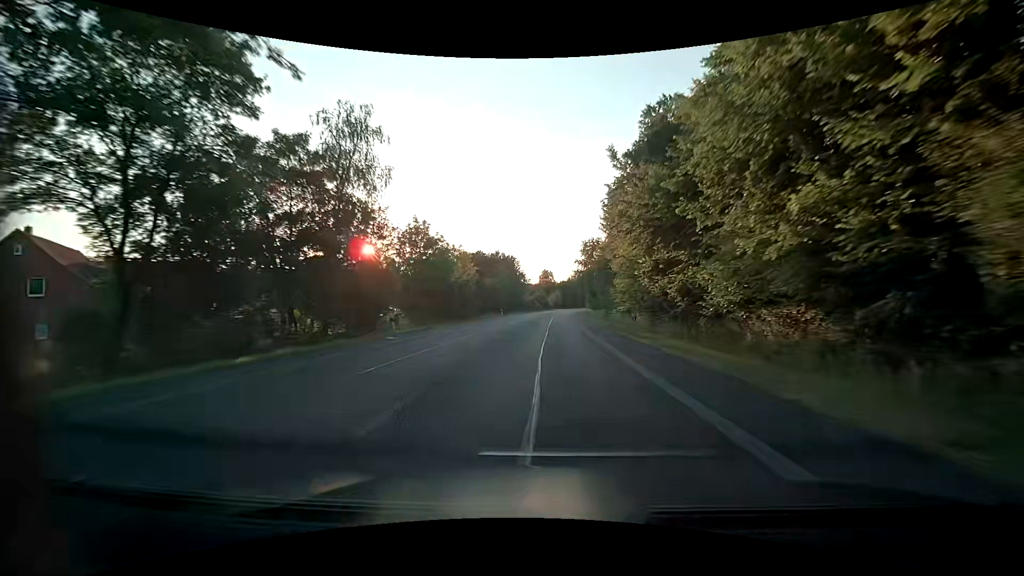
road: primary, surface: asphalt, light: Day
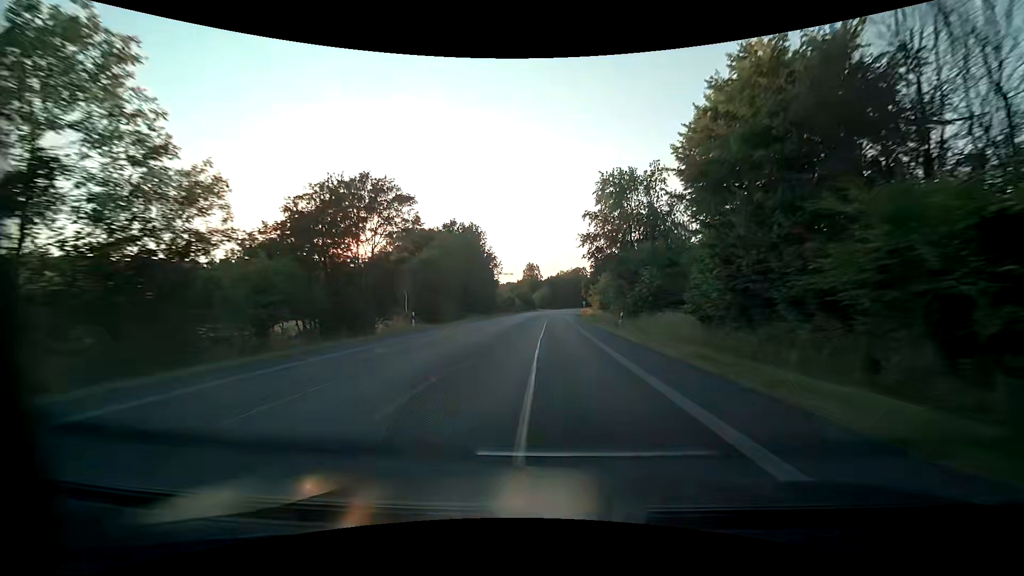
(+0.6, +46.4) m; +2°
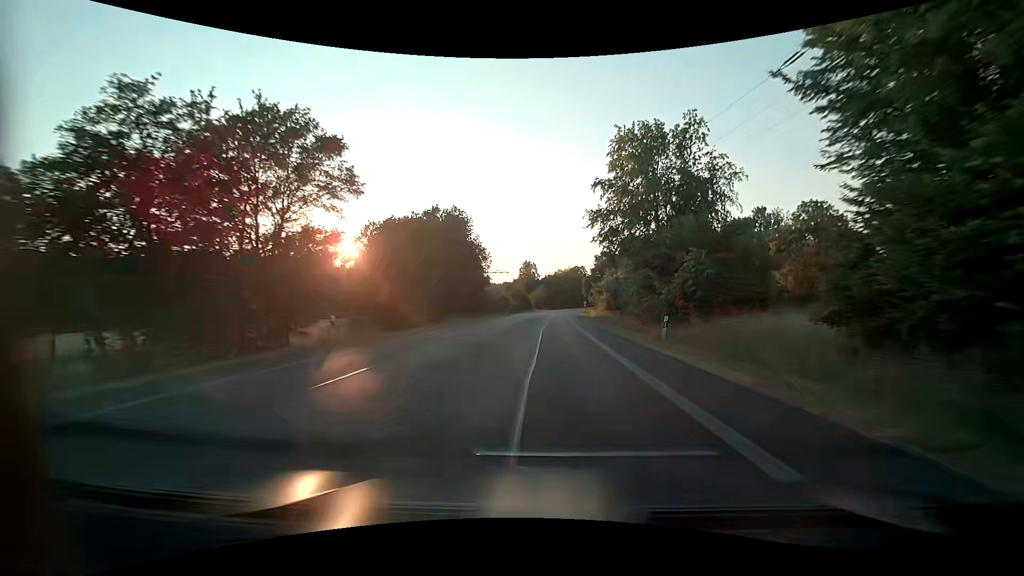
(0.0, +11.6) m; 0°
(0, +10) (0, +20) (0, +30) (0, +40) (+1, +50) (+1, +60) (+1, +70) (+2, +80) (+2, +90) (+3, +100) m
